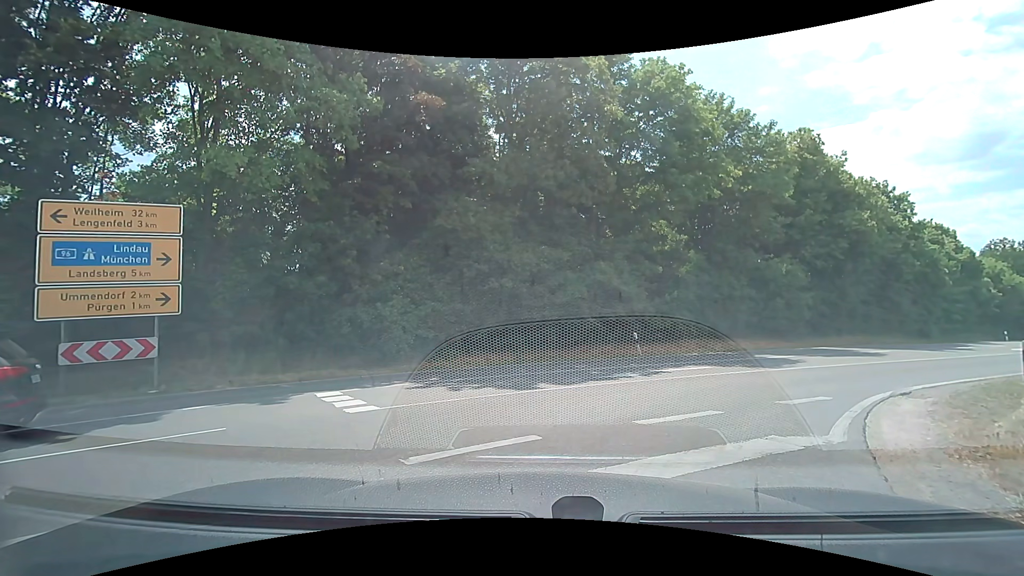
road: tertiary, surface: asphalt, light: Day
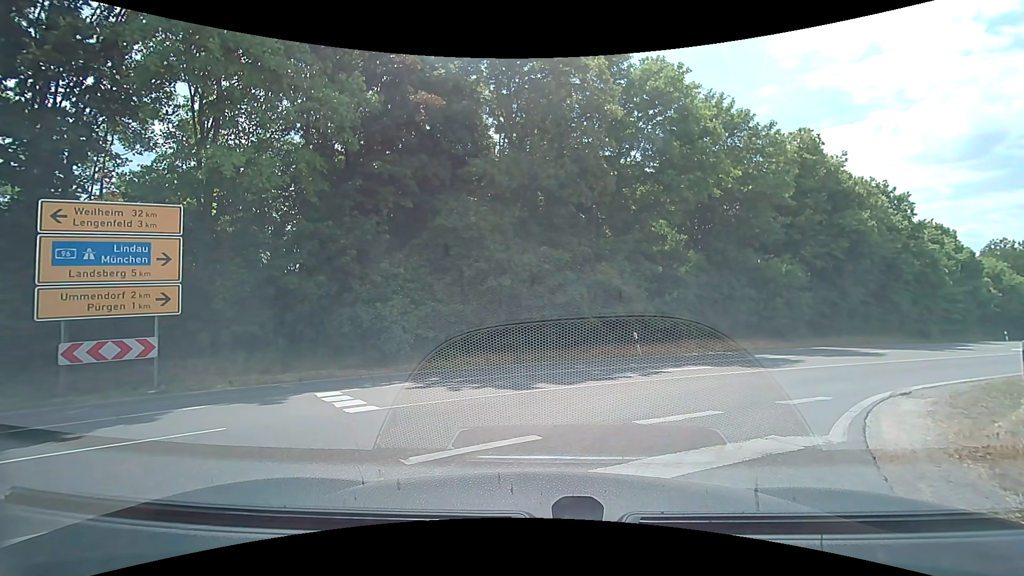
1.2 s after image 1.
(0.0, 0.0) m; 0°
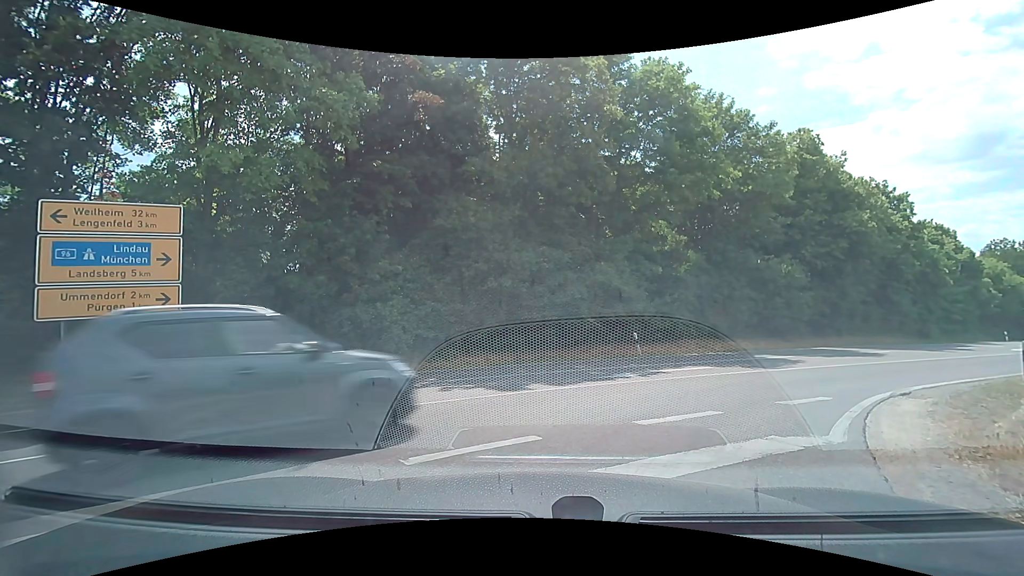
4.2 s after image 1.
(0.0, 0.0) m; 0°
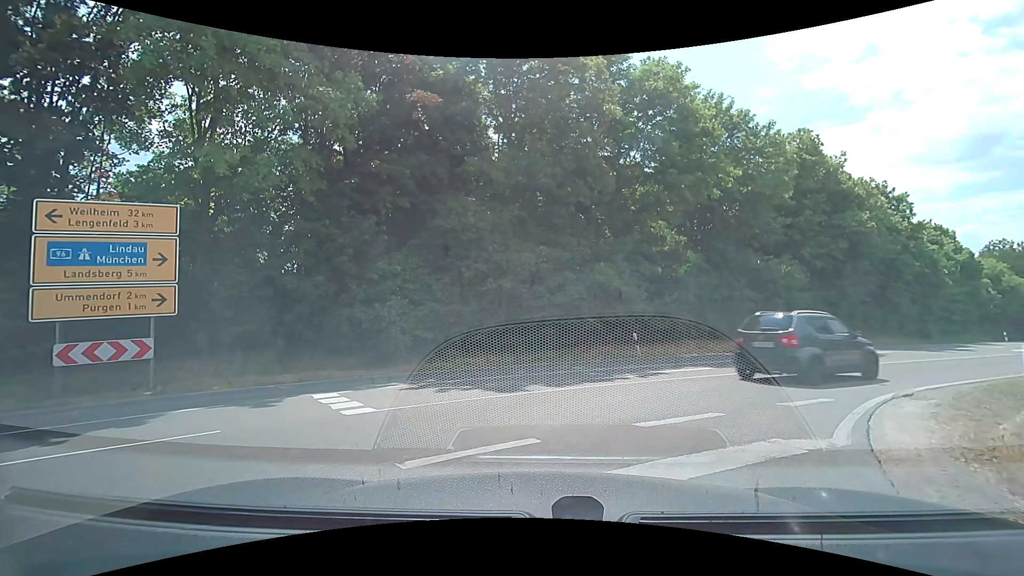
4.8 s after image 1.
(0.0, 0.0) m; 0°
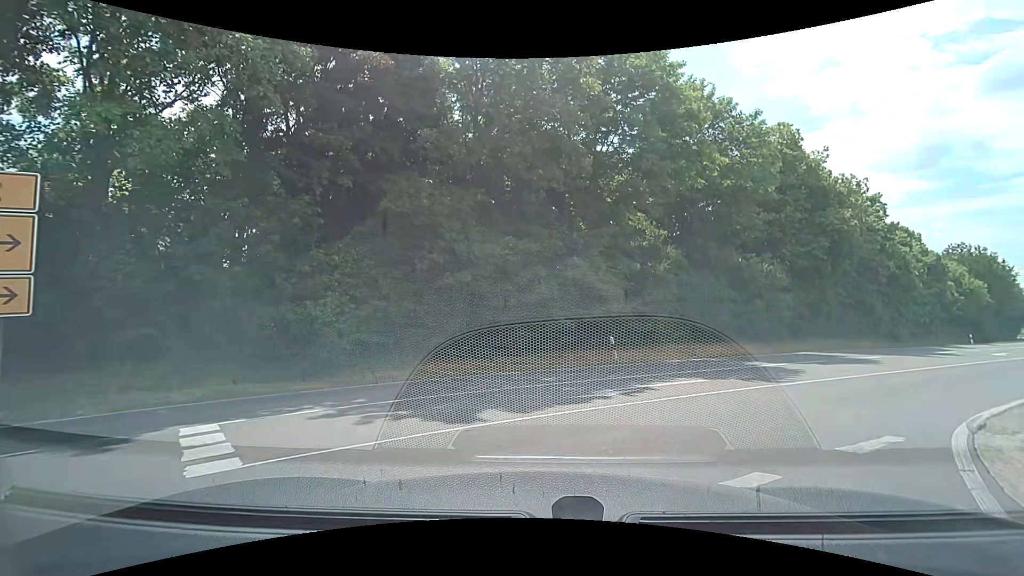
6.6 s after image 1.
(+0.1, +2.9) m; +4°
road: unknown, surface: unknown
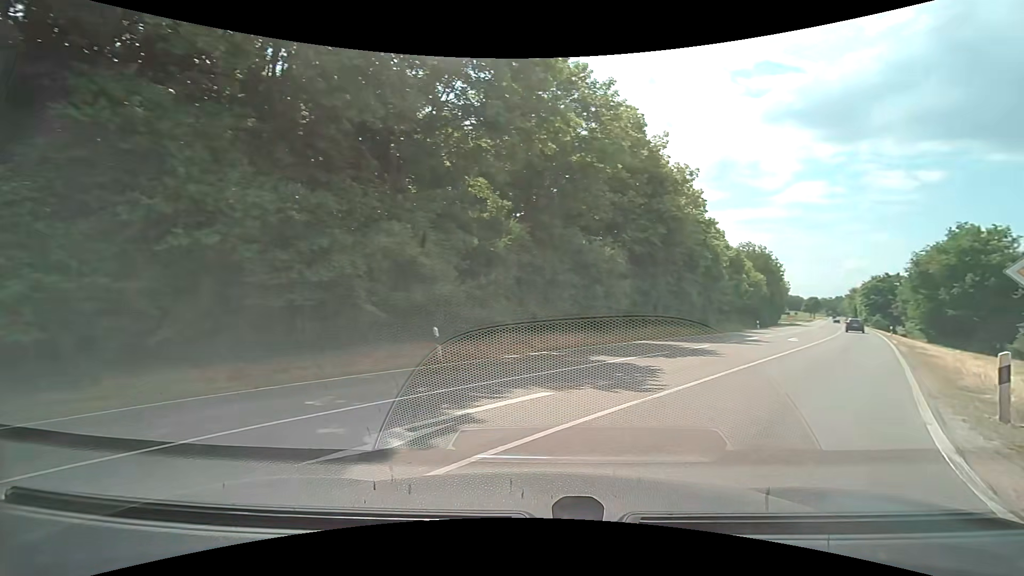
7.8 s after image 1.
(+0.7, +4.7) m; +19°
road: secondary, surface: asphalt
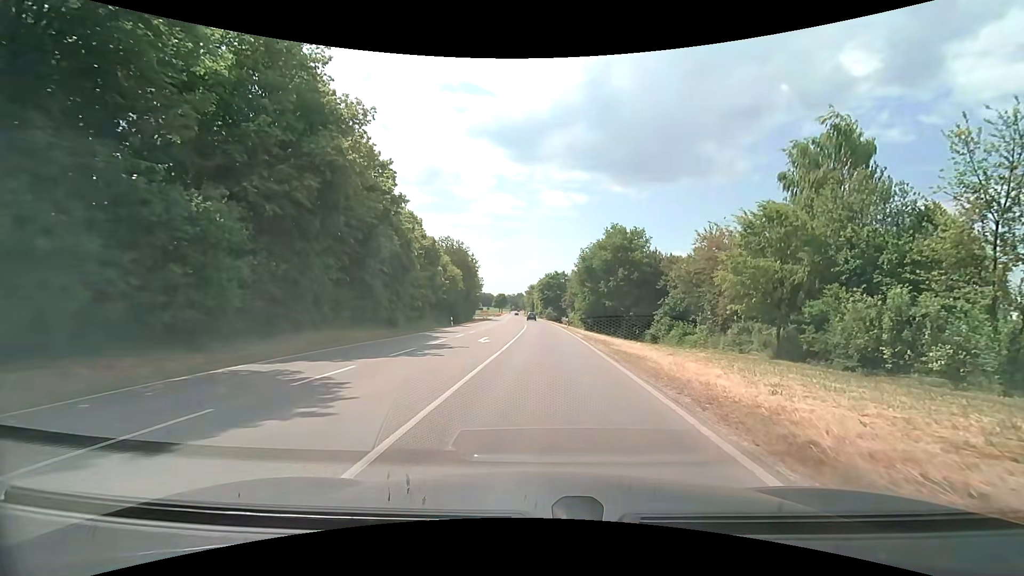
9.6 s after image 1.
(+3.9, +10.5) m; +32°
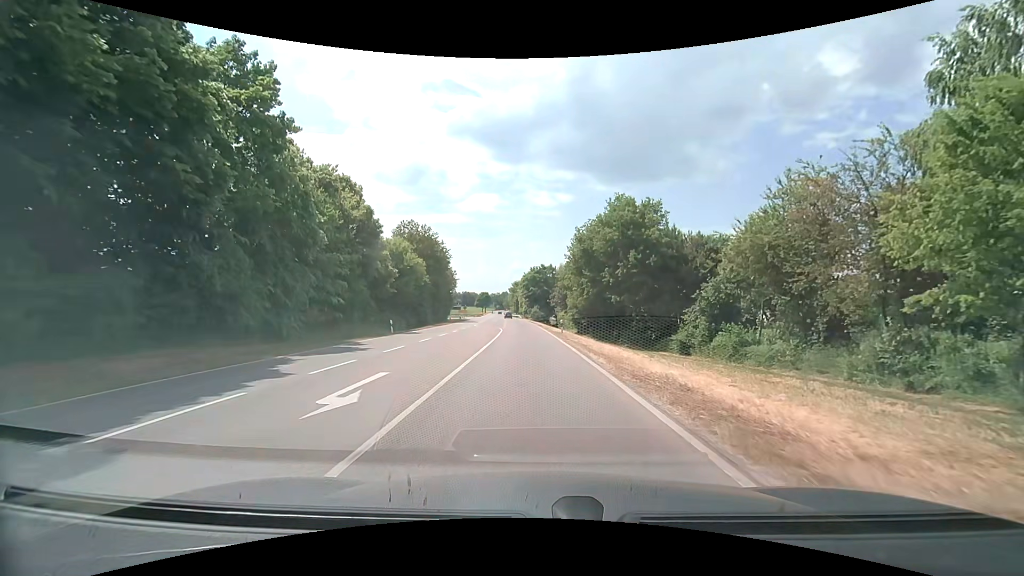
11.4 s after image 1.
(+0.3, +16.2) m; +2°
(0, +10) (0, +20) (-1, +30) (-1, +40) (-1, +50) (-2, +60) (-3, +70) (-3, +80) (-4, +90) (-5, +100) m
